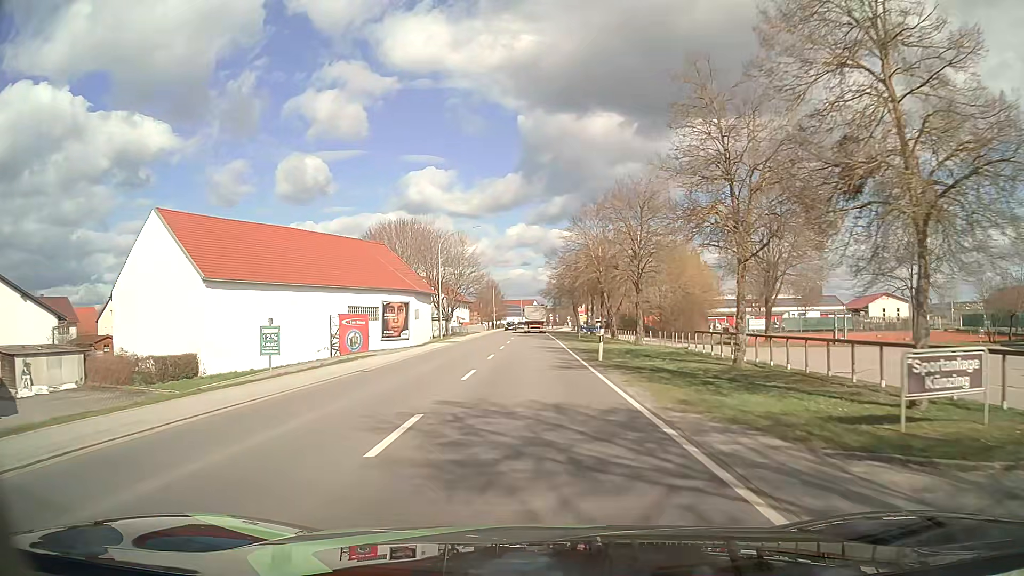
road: primary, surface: asphalt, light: Day
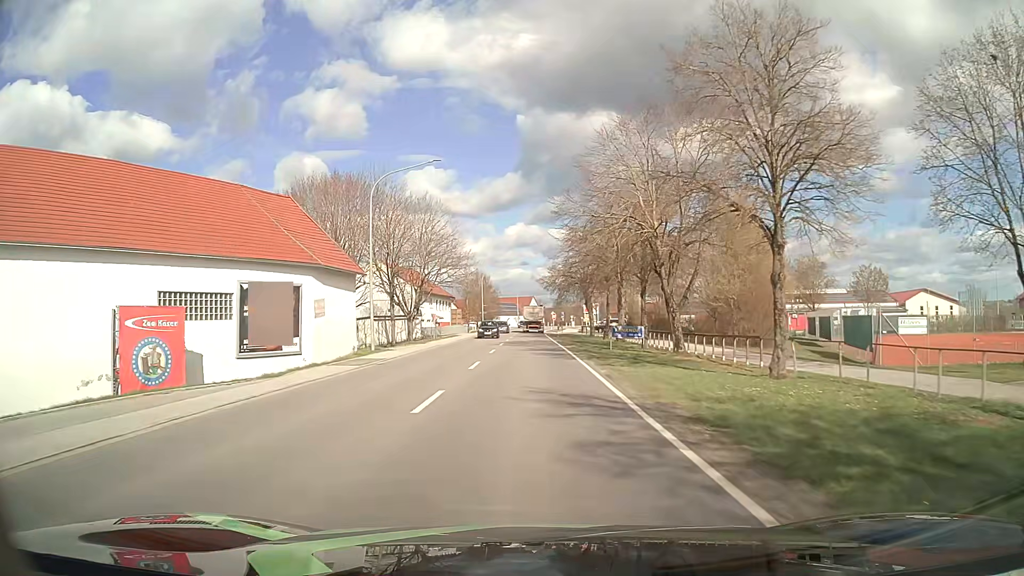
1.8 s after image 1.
(+0.1, +23.9) m; 0°
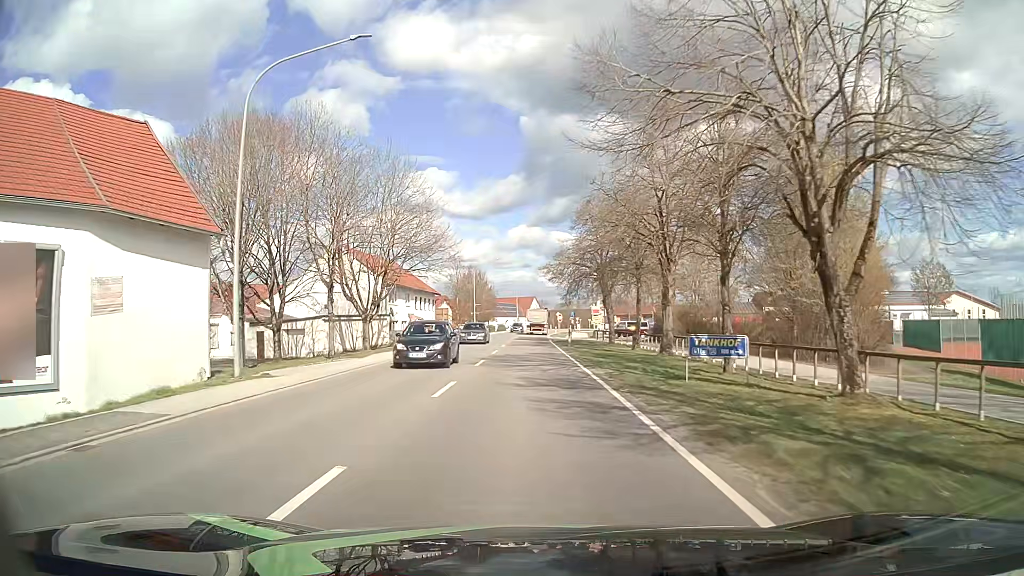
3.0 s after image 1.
(-0.1, +15.9) m; 0°
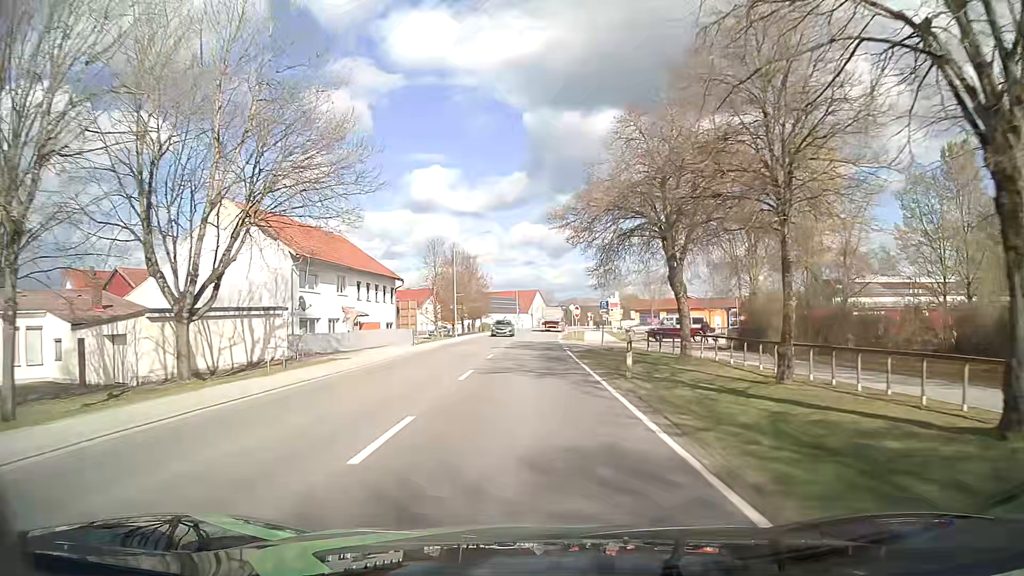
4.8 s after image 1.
(+0.1, +23.9) m; 0°
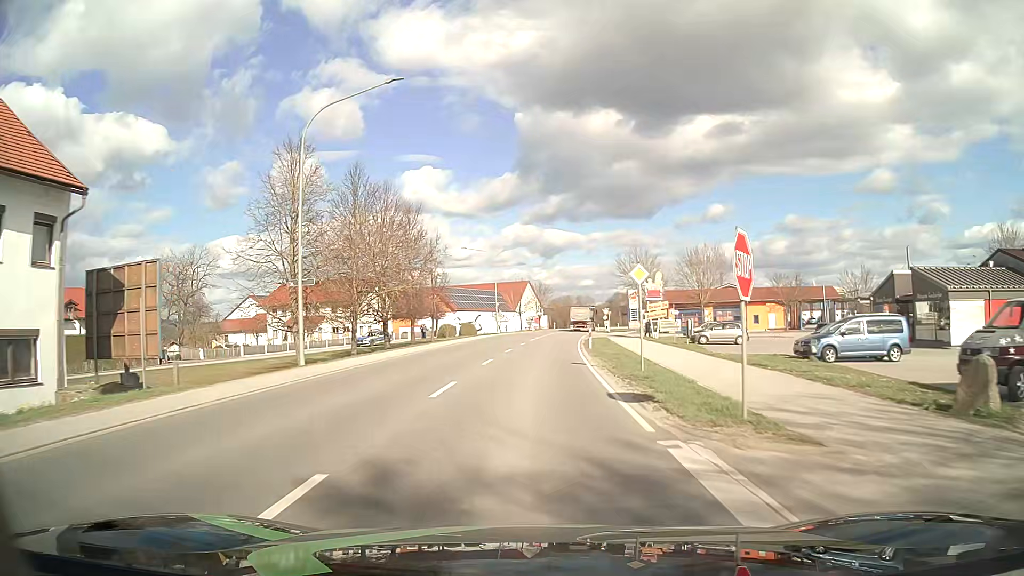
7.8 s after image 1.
(+0.1, +39.9) m; +1°
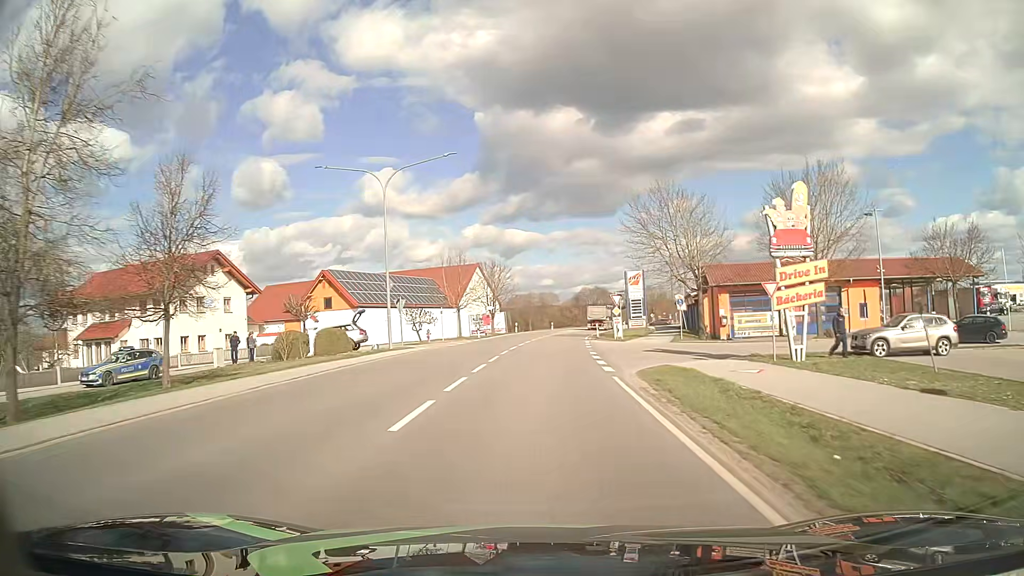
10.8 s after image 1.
(+0.9, +39.7) m; +3°
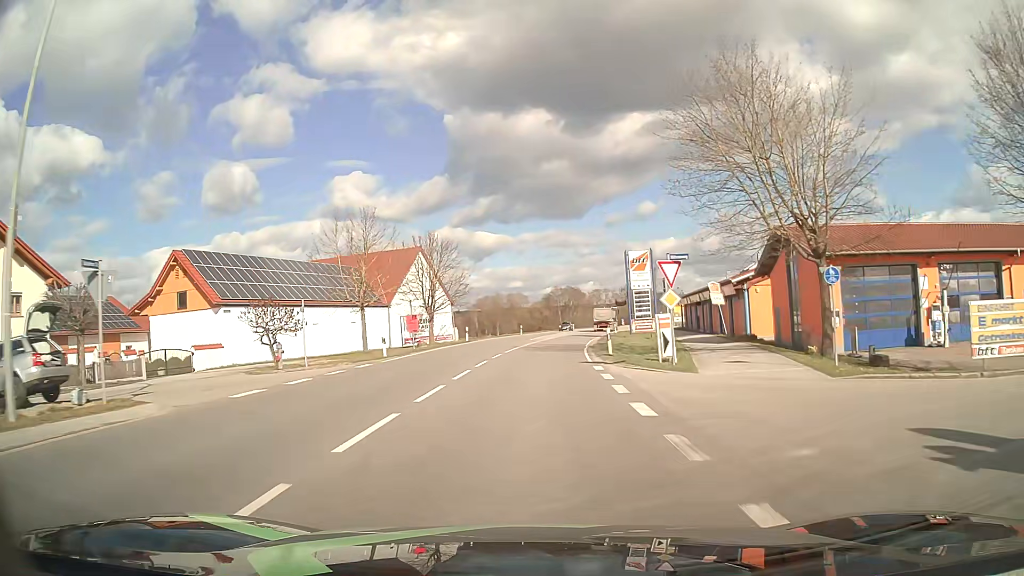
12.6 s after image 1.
(+0.6, +23.8) m; +3°
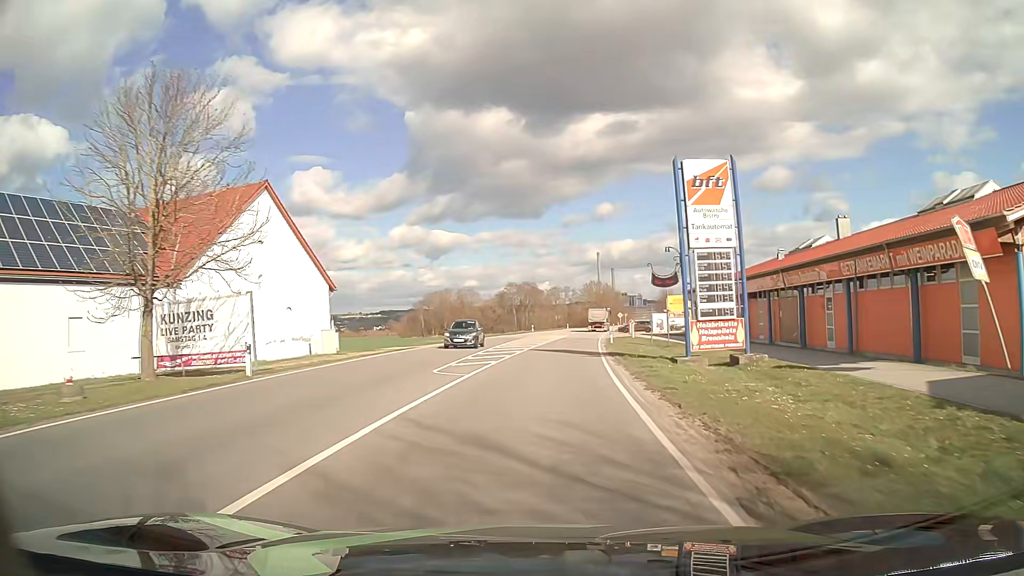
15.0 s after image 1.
(+0.8, +31.8) m; +4°
(0, +10) (0, +20) (+1, +30) (+2, +40) (+3, +50) (+4, +60) (+5, +70) (+6, +80) (+8, +90) (+9, +99) m
